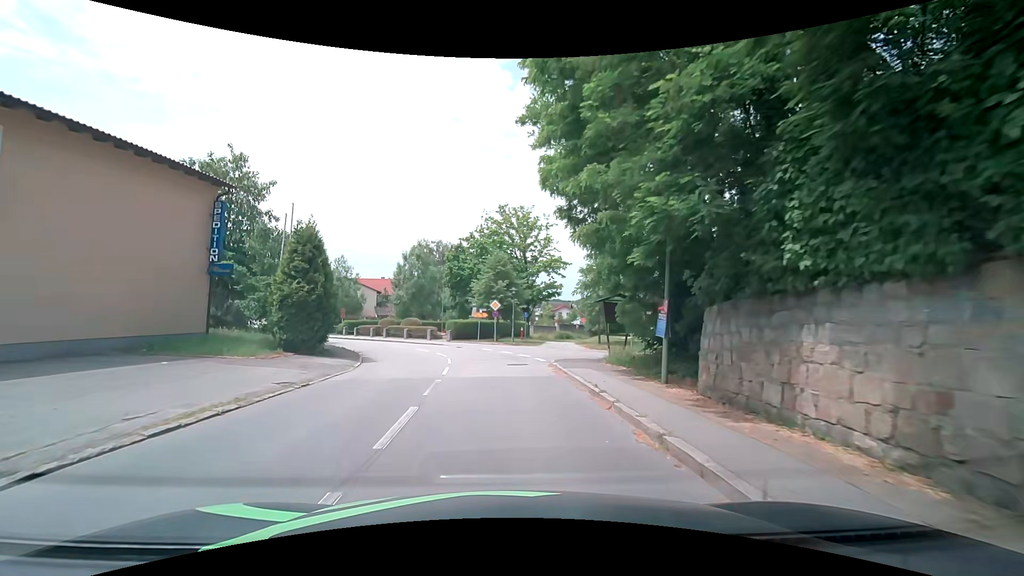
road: secondary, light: Day
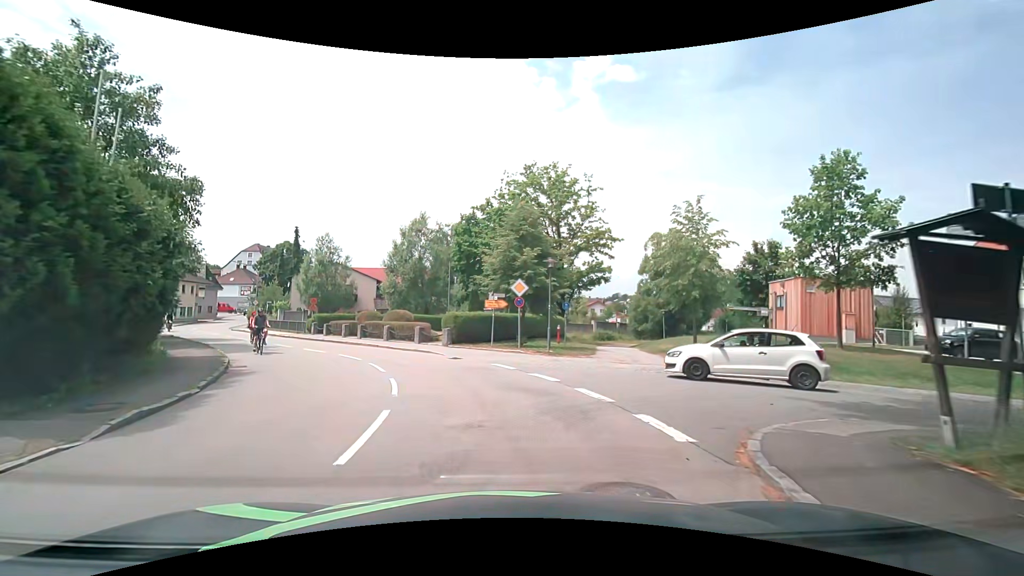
(-0.2, +14.3) m; -3°
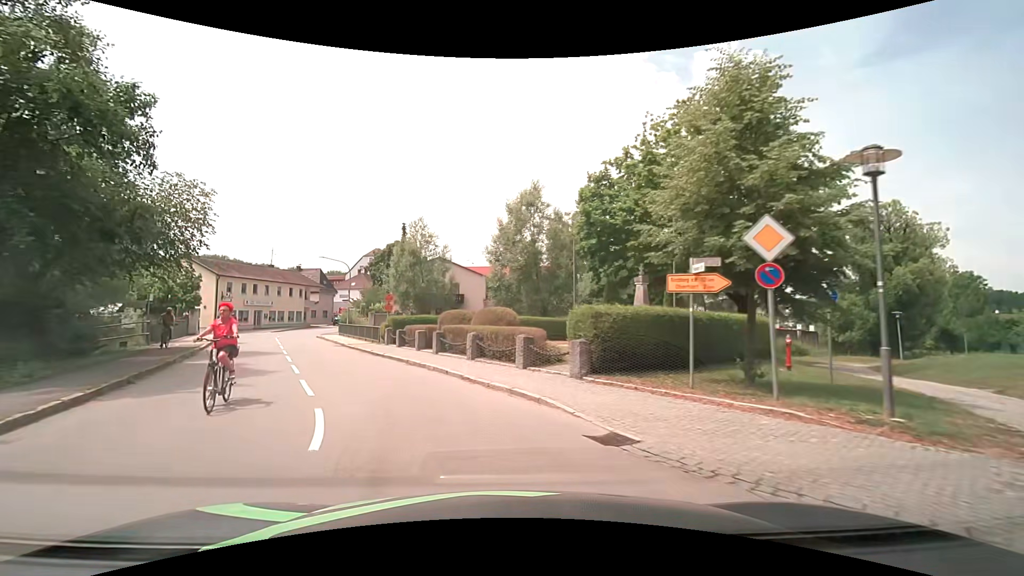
(-1.1, +12.9) m; -12°
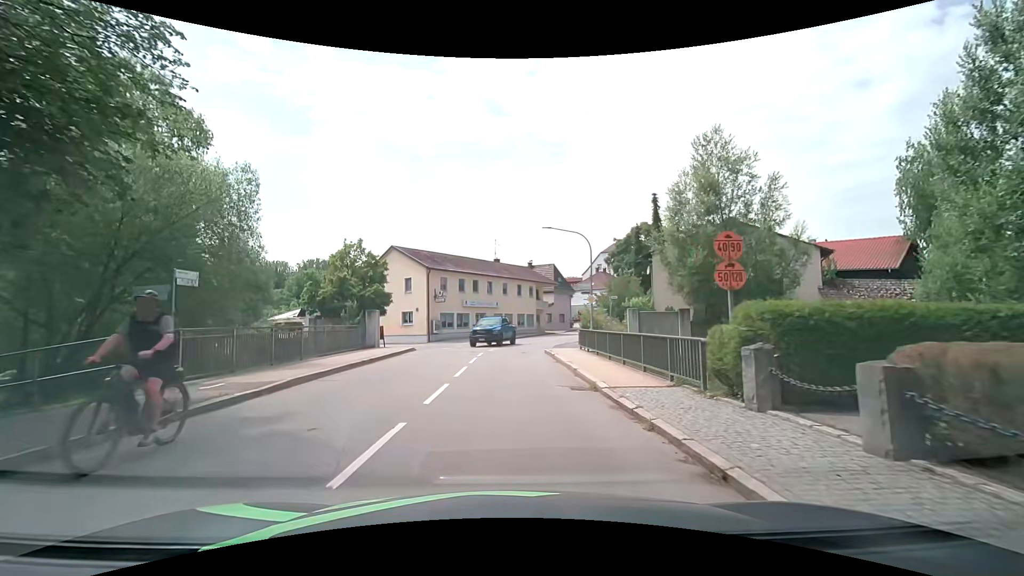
(-5.7, +18.8) m; -28°
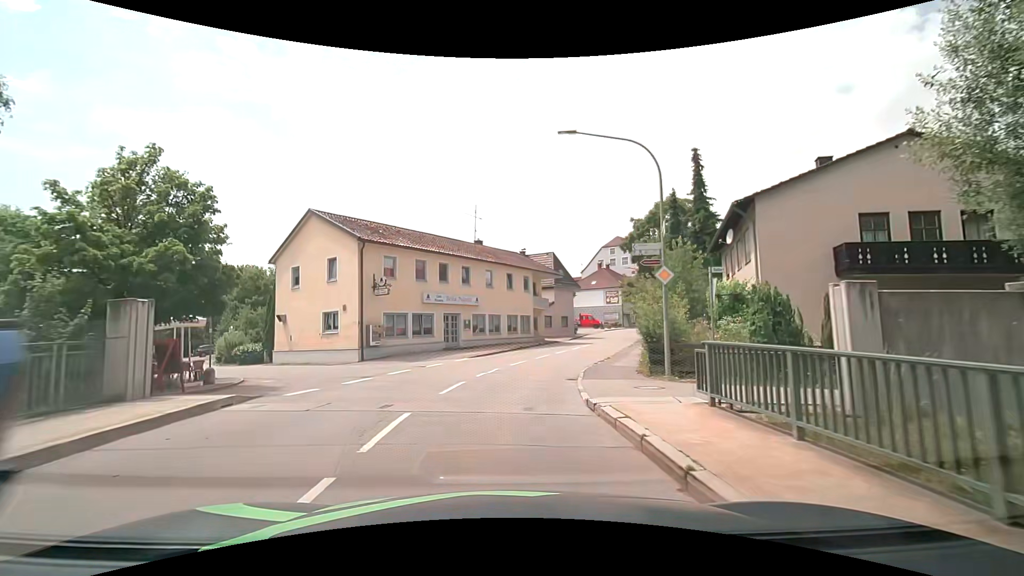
(+0.1, +16.0) m; +1°
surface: asphalt
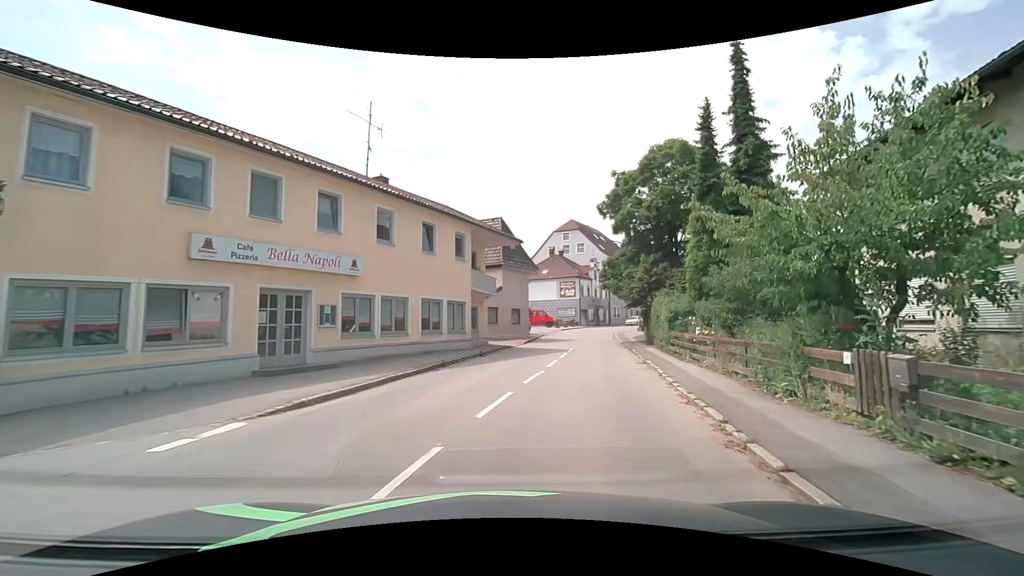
(+0.5, +16.9) m; +7°
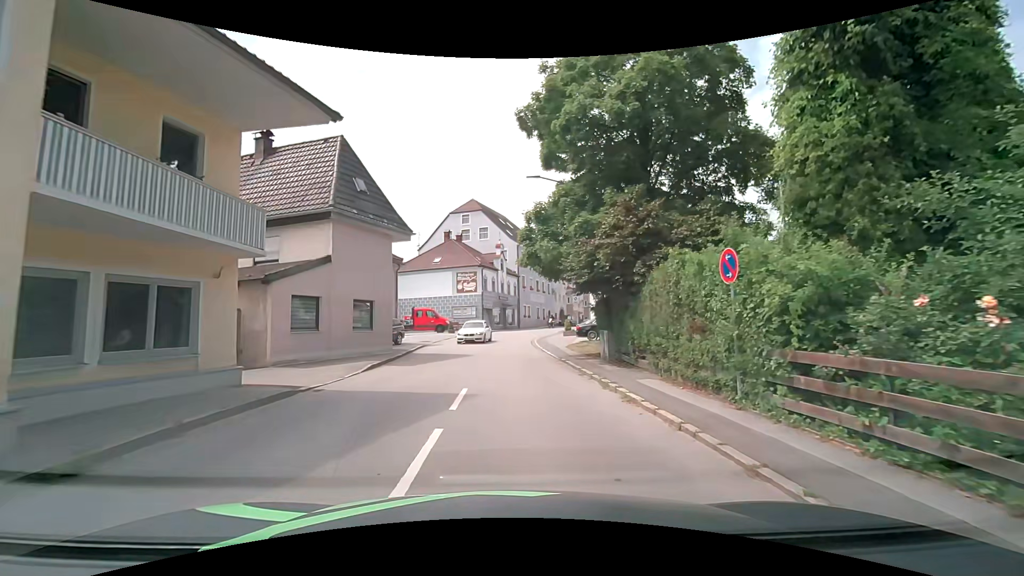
(+1.9, +16.8) m; +11°
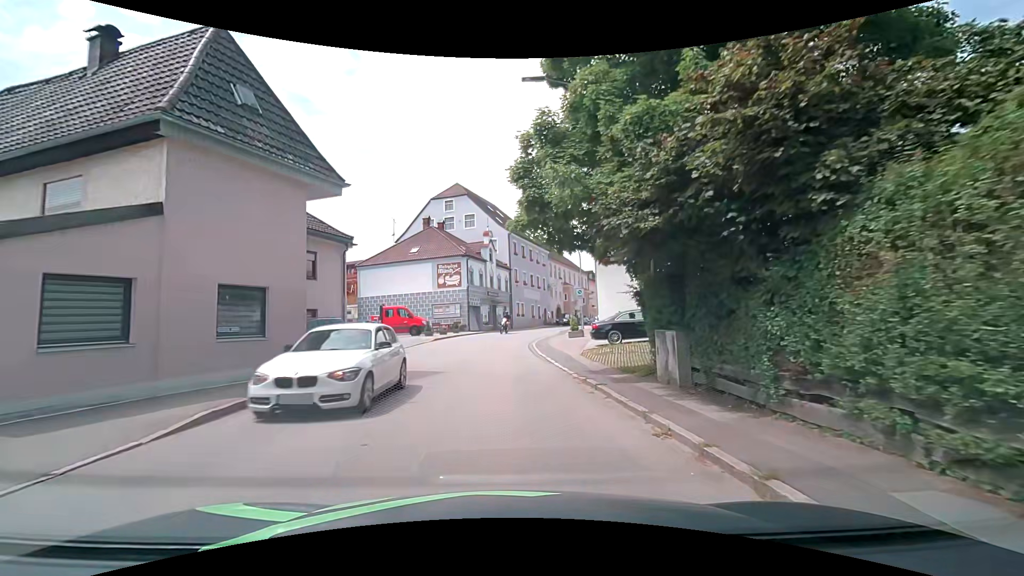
(+0.4, +8.2) m; +3°
(0, +10) (-1, +20) (-1, +30) (0, +40) (+2, +50) (+5, +59) (+8, +69) (+11, +78) (+15, +87) (+19, +97) m
